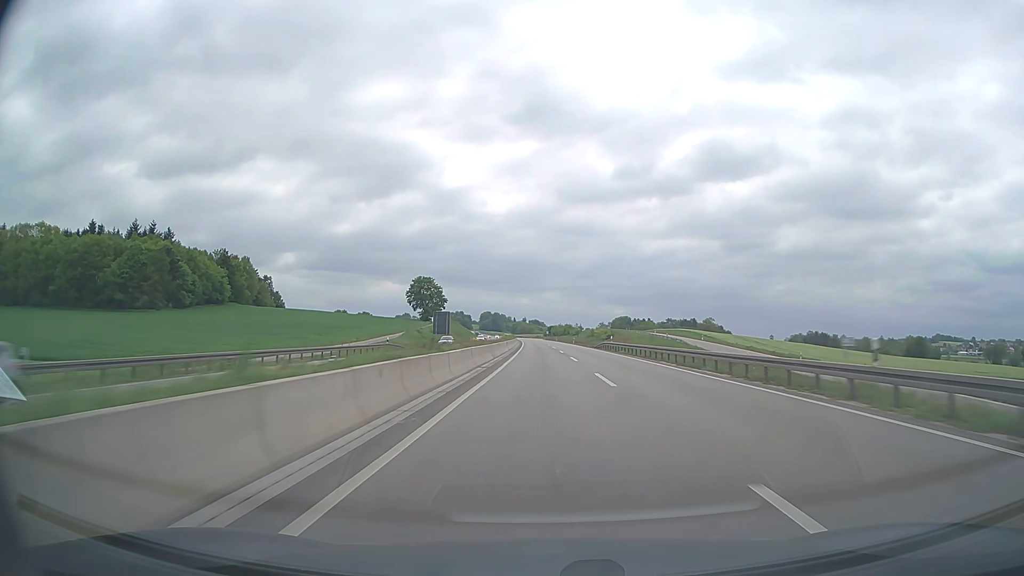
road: trunk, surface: asphalt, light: Day
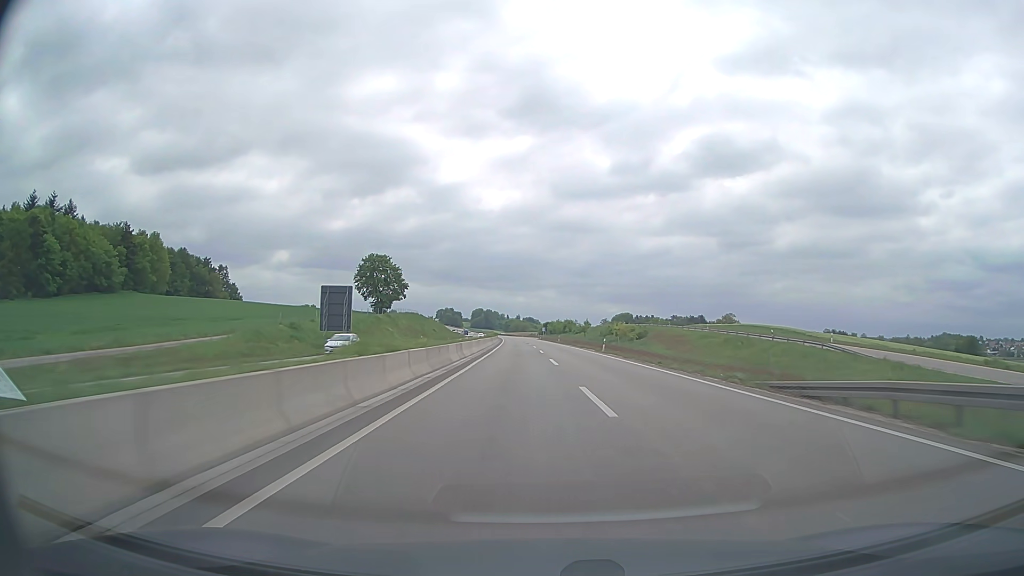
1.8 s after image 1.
(0.0, +61.2) m; 0°
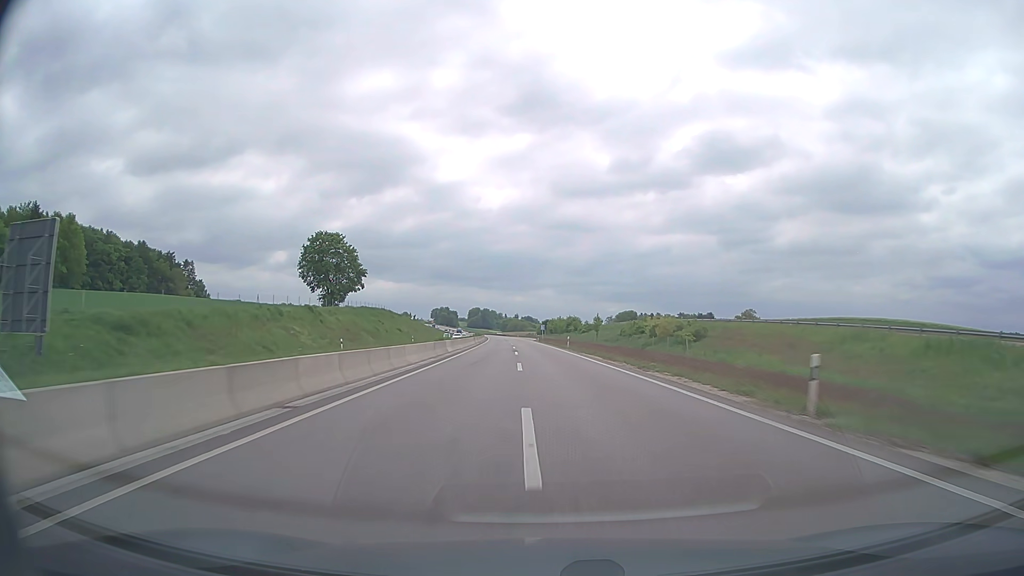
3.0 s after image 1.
(+0.1, +40.9) m; 0°
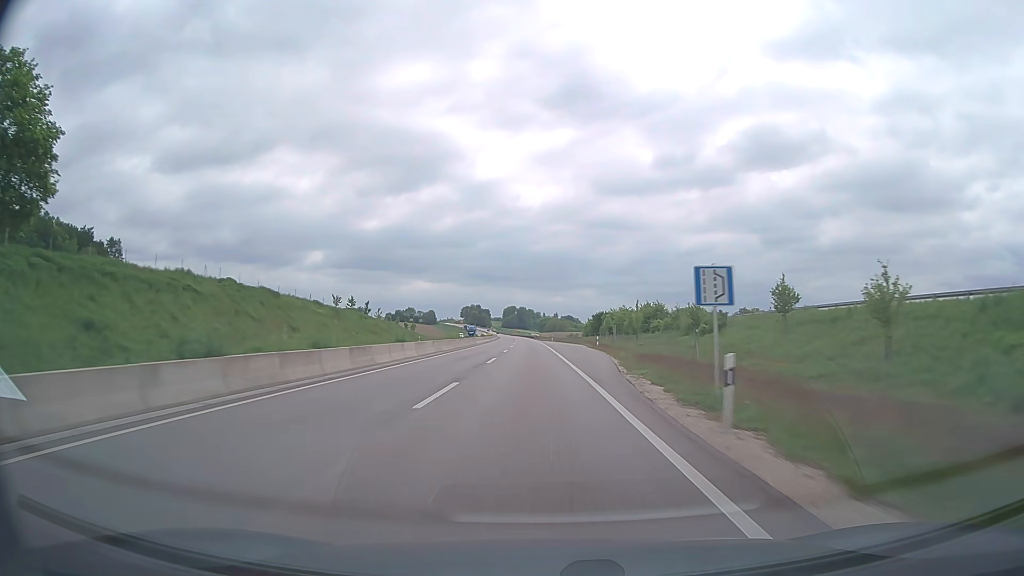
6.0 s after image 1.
(-2.7, +102.1) m; -3°
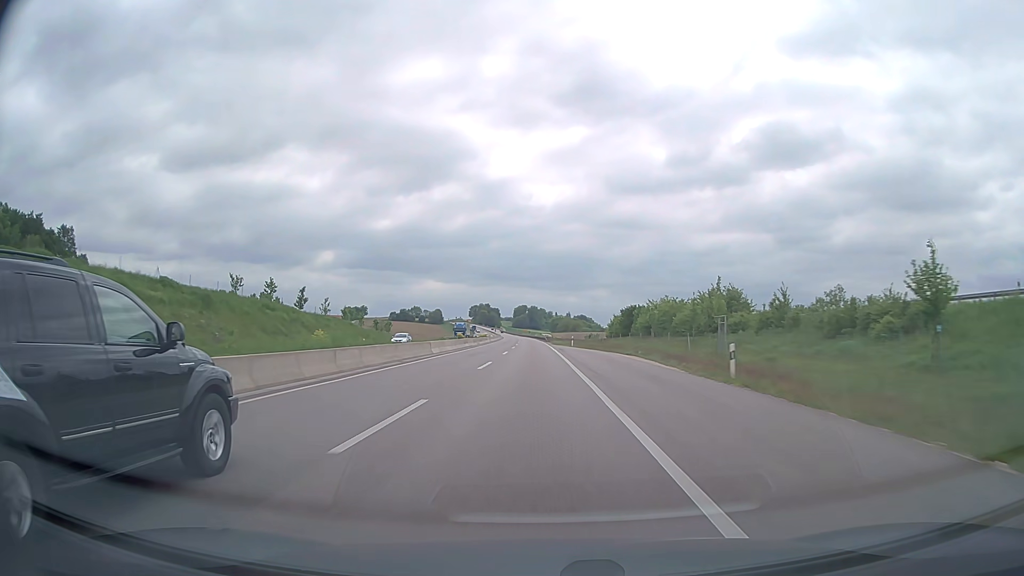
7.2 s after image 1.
(-0.3, +40.7) m; -1°
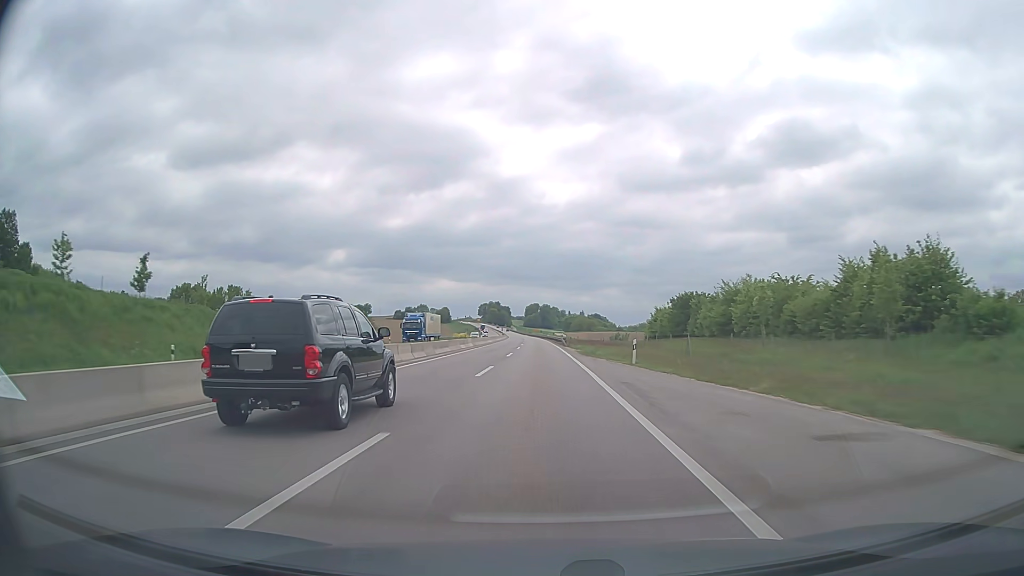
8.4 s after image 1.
(-0.4, +40.6) m; -1°
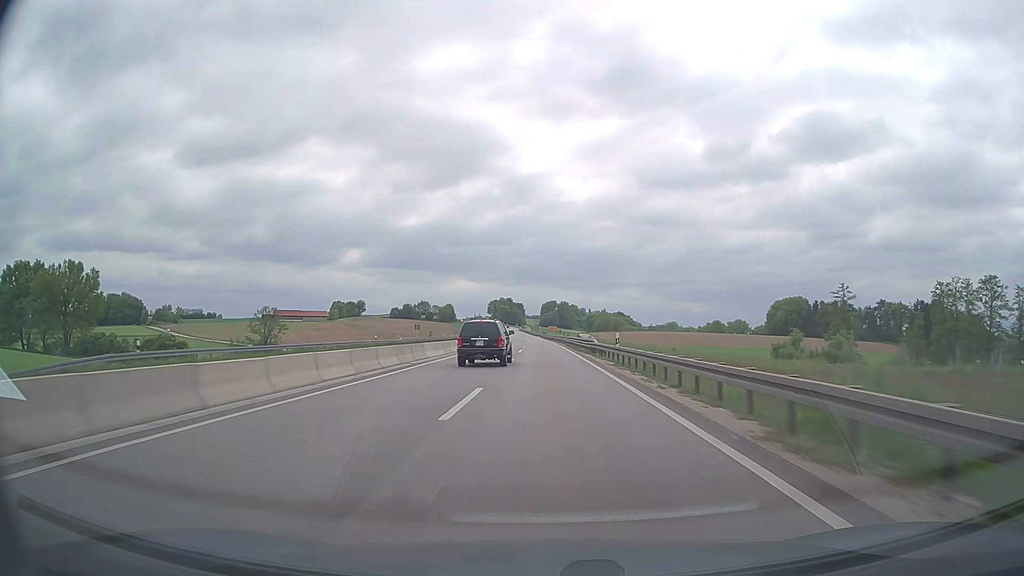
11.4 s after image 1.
(-1.2, +100.7) m; -1°
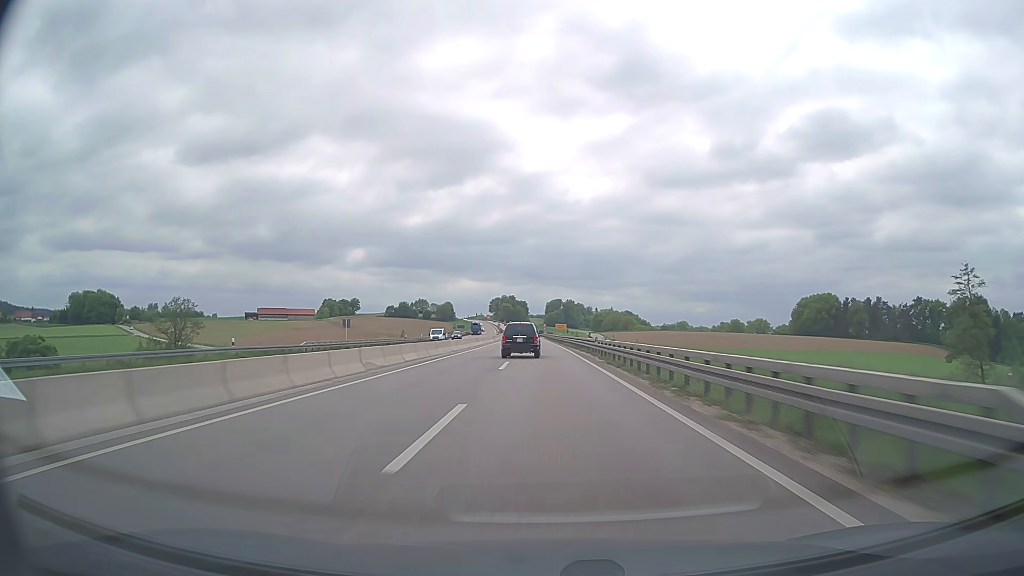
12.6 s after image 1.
(-0.2, +39.9) m; 0°
(0, +10) (0, +20) (0, +30) (0, +40) (0, +50) (0, +60) (0, +70) (-1, +80) (-1, +90) (-1, +100) m
